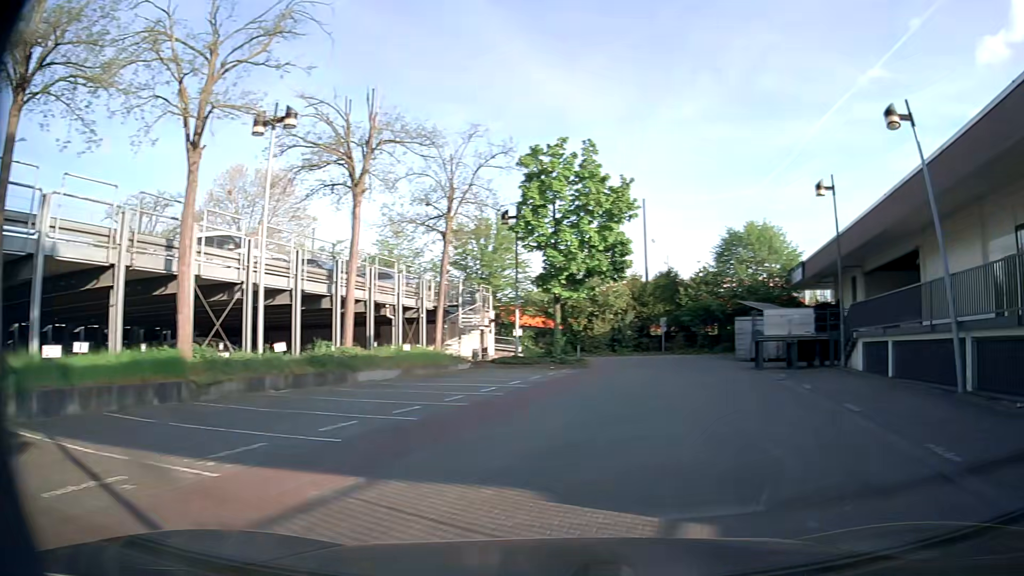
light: Day
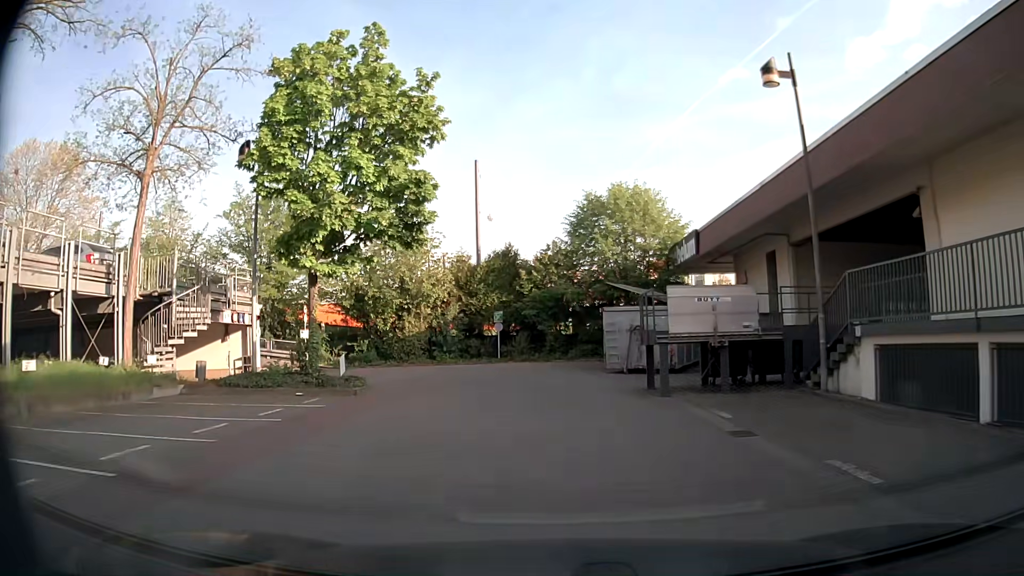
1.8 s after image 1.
(+2.3, +11.9) m; +14°
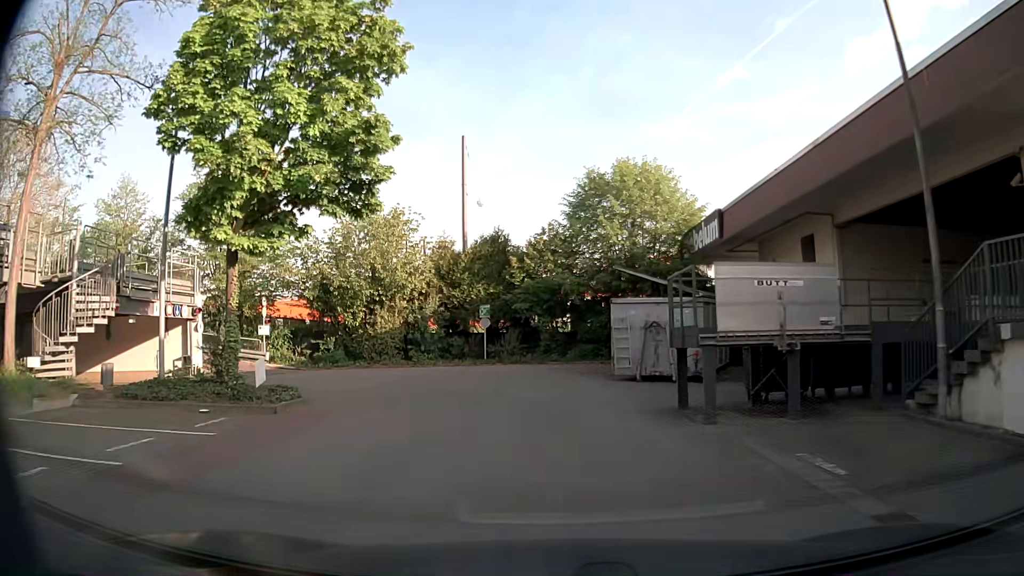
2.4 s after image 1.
(0.0, +4.6) m; 0°
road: service
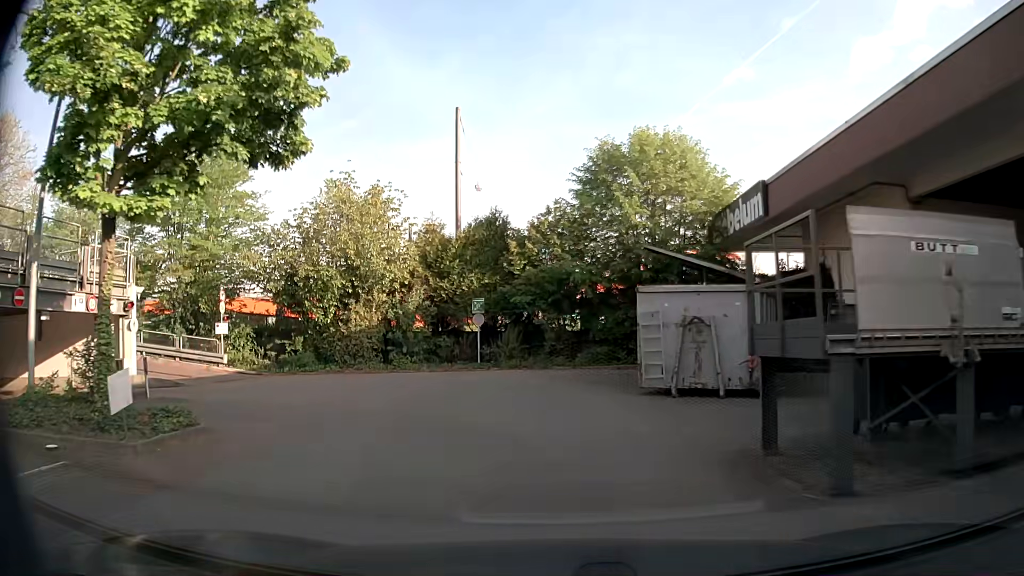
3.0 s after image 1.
(0.0, +4.5) m; 0°
